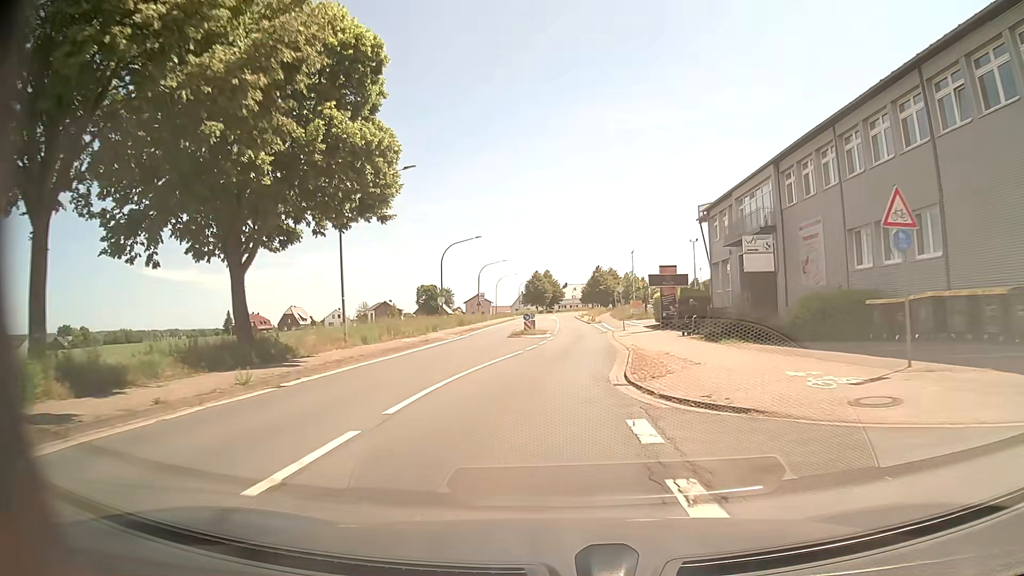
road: primary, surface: asphalt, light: Day
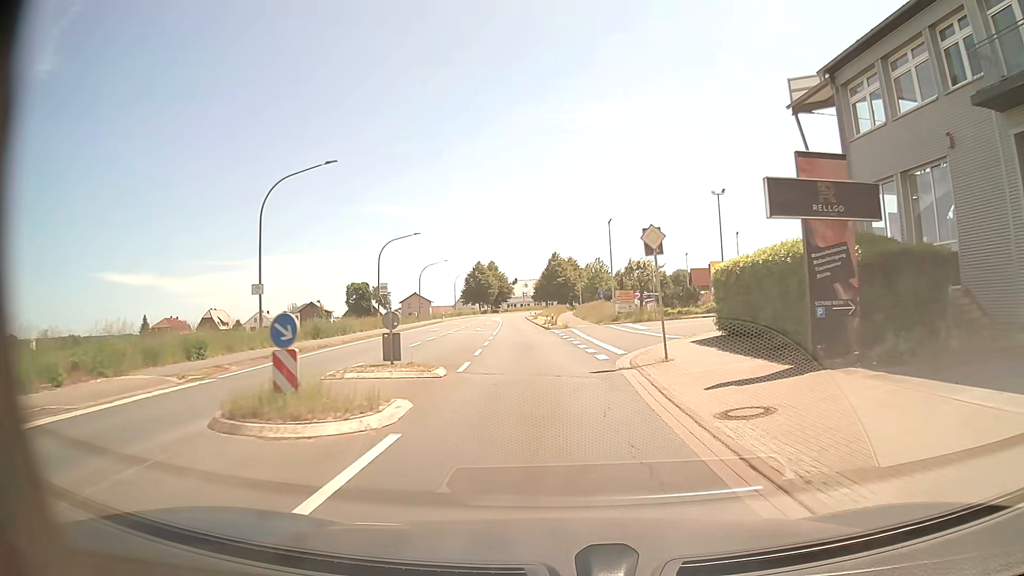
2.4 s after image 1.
(+0.7, +30.3) m; +4°
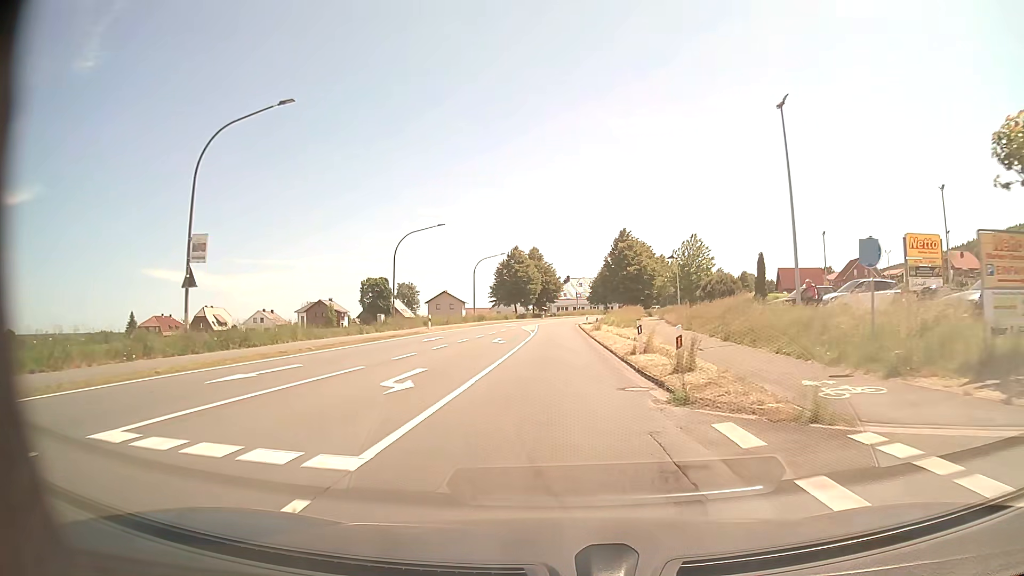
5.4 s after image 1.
(-1.7, +37.9) m; -5°
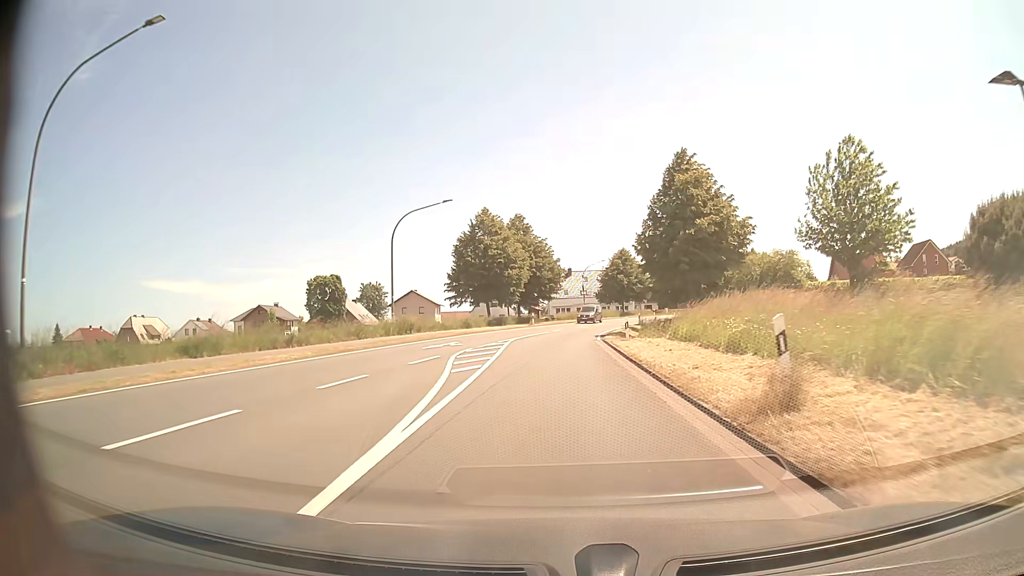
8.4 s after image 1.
(0.0, +38.0) m; 0°
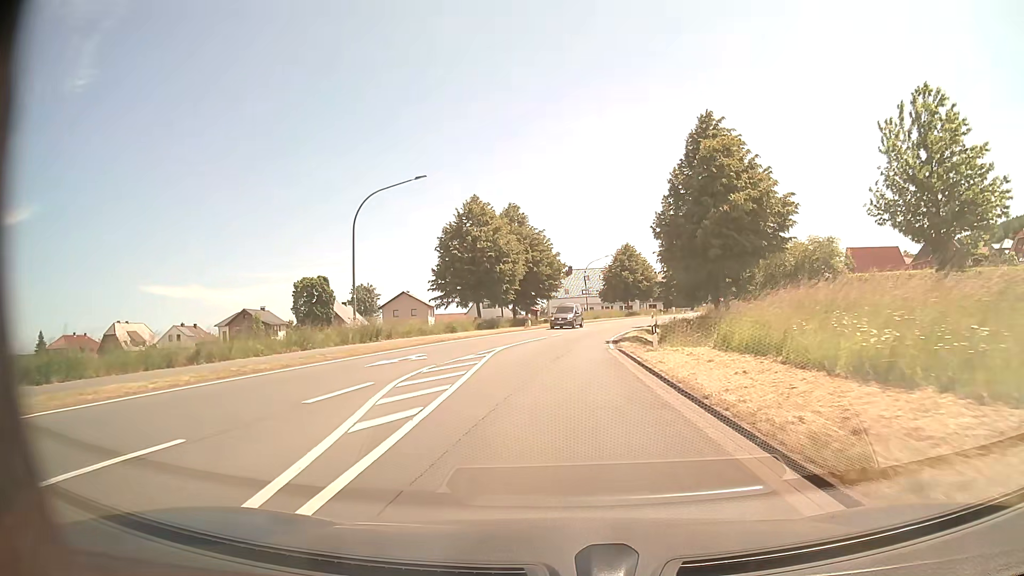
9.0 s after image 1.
(0.0, +7.6) m; 0°
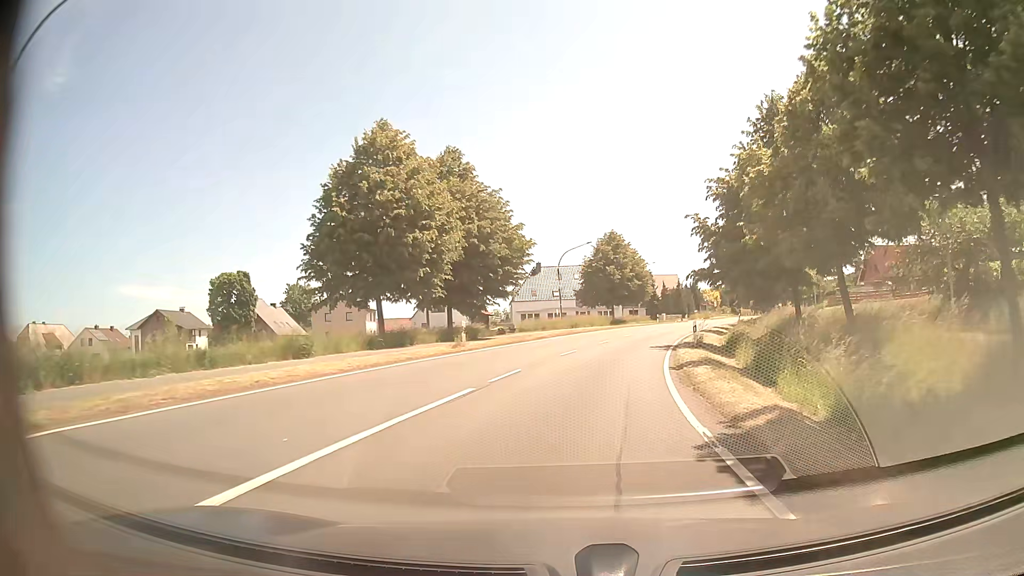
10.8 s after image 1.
(+0.2, +22.7) m; +3°
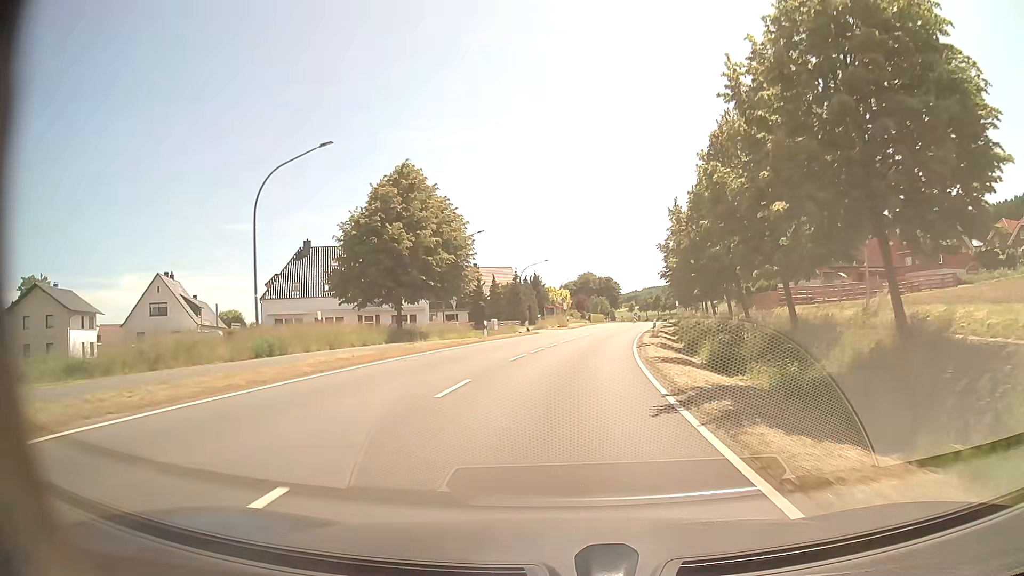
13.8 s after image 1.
(+5.0, +37.5) m; +14°
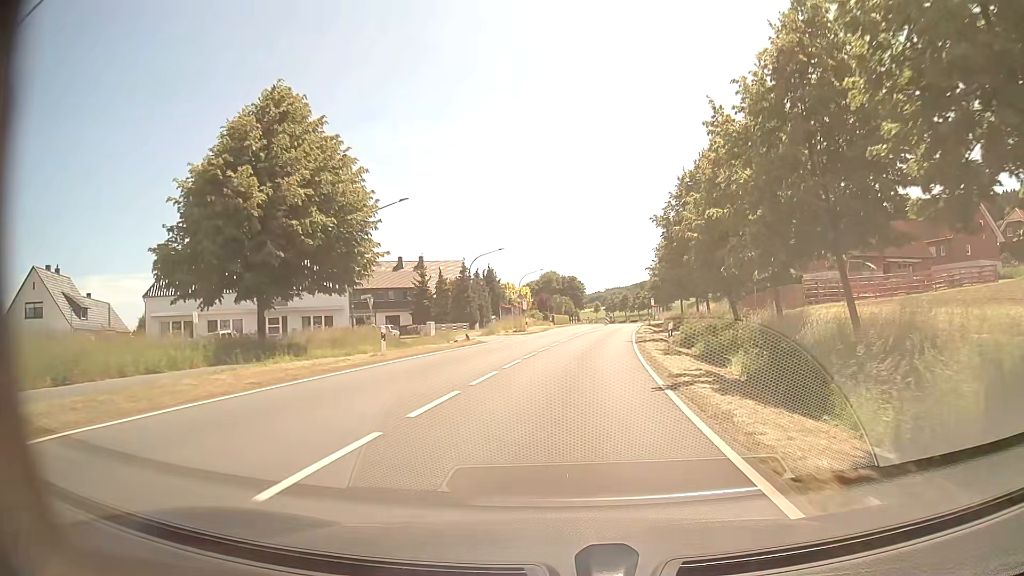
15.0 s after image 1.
(+0.5, +15.2) m; +3°
(0, +10) (+1, +20) (+1, +30) (+3, +40) (+4, +50) (+5, +60) (+7, +70) (+8, +80) (+9, +89) (+11, +99) m
